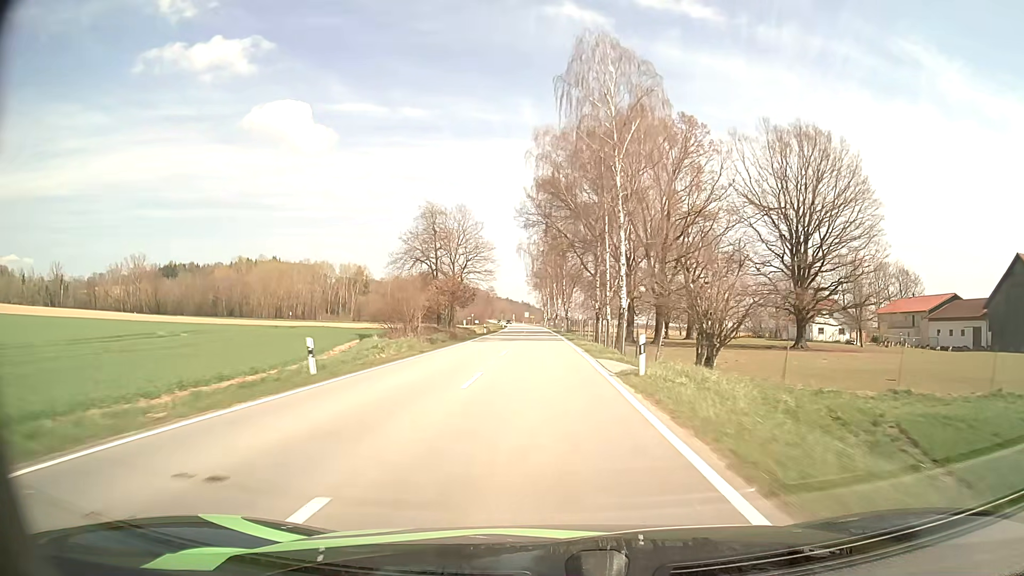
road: tertiary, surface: asphalt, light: Day
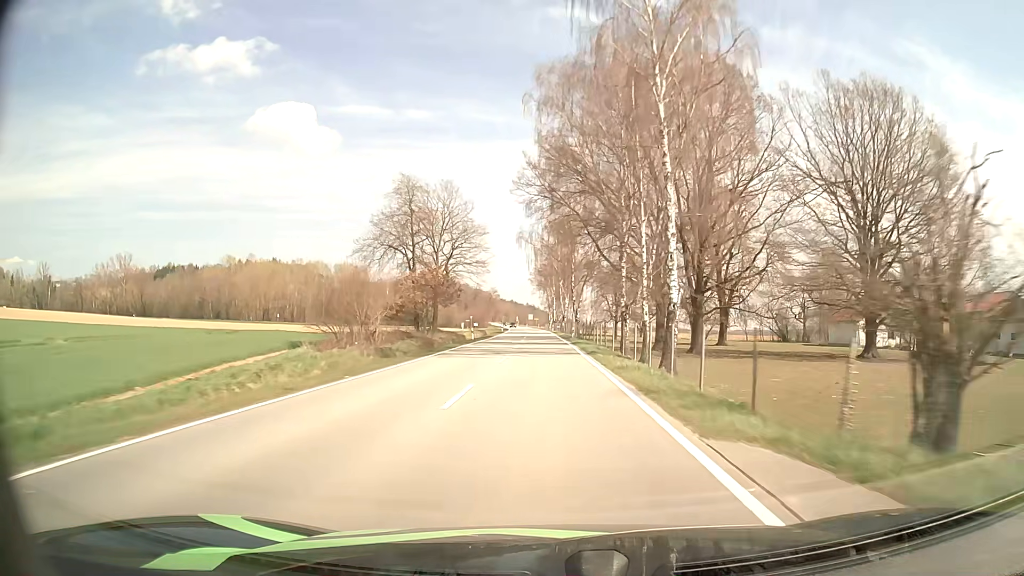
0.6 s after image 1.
(0.0, +15.6) m; 0°
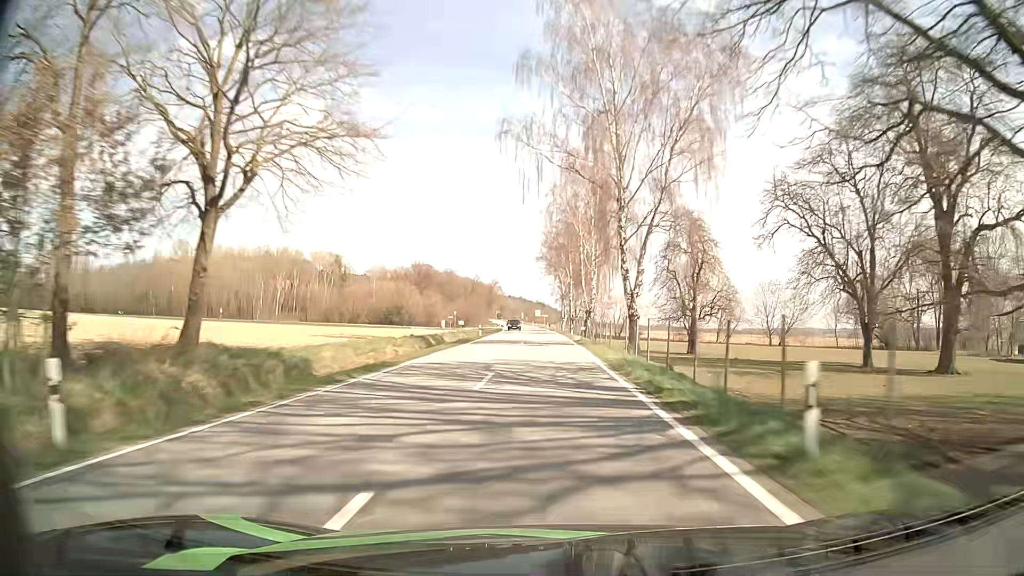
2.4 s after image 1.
(-0.4, +46.9) m; -1°
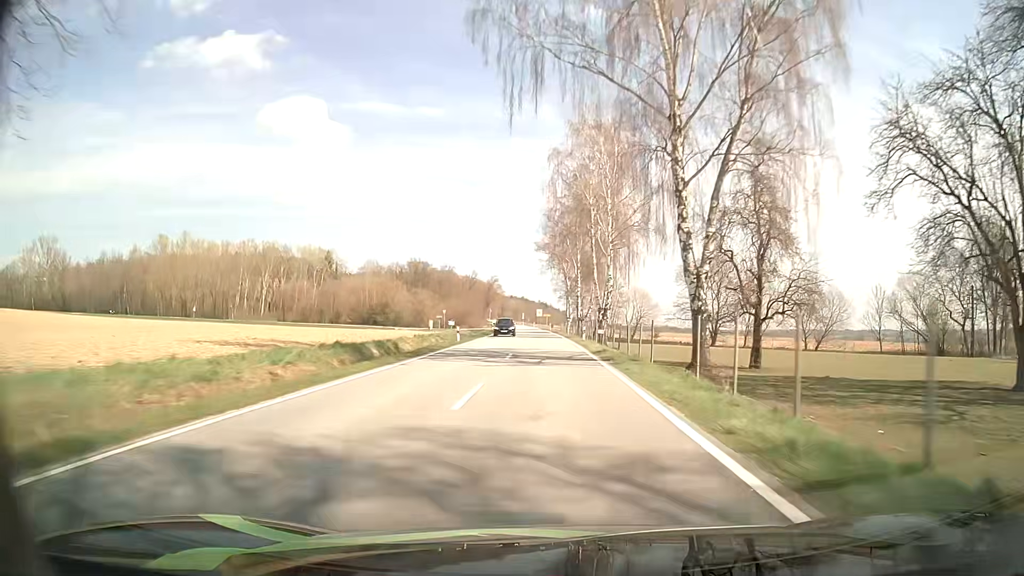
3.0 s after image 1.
(0.0, +15.6) m; 0°
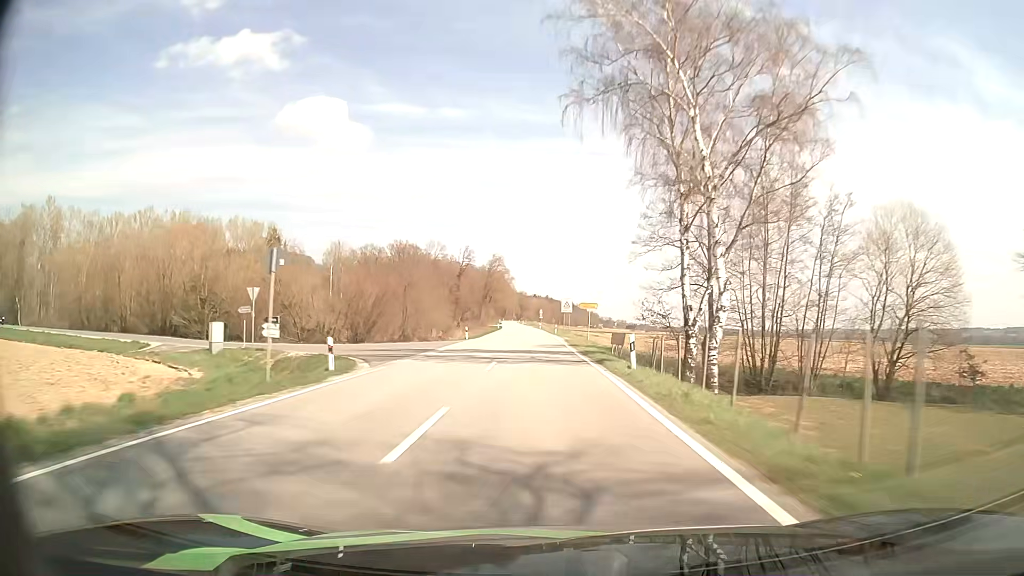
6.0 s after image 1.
(-1.0, +78.7) m; -2°
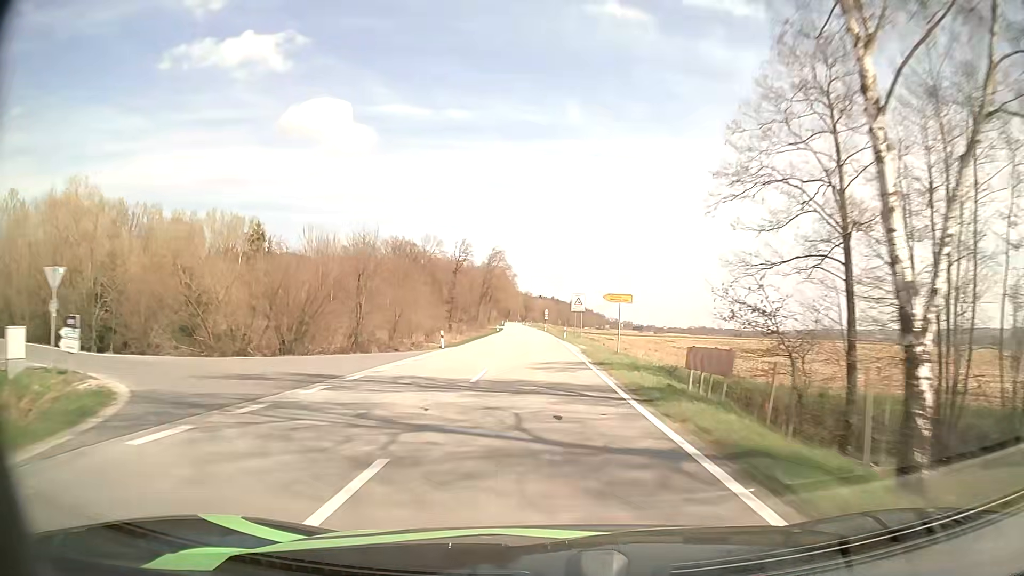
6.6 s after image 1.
(-0.1, +15.9) m; -1°
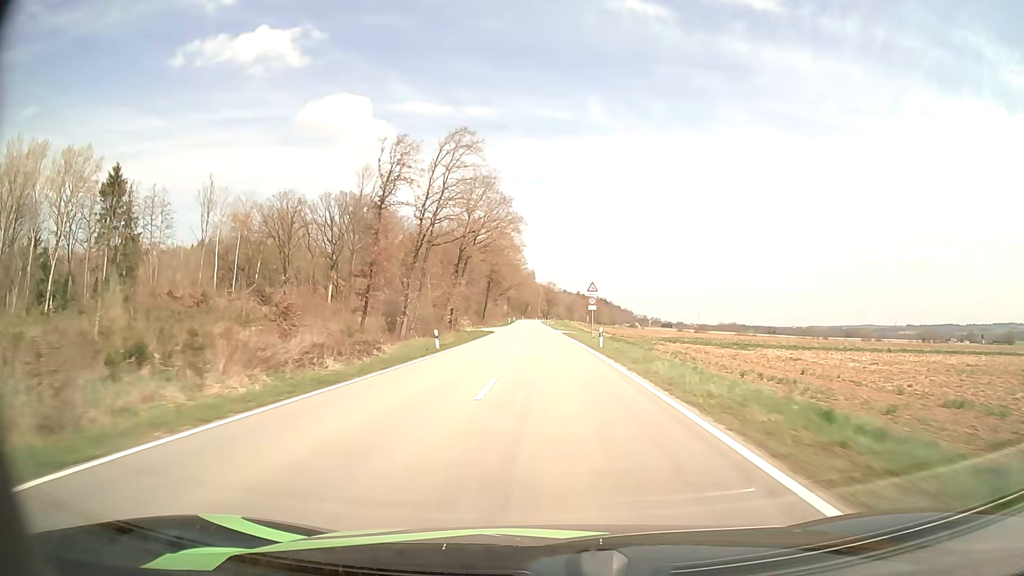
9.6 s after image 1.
(-1.7, +78.8) m; -2°
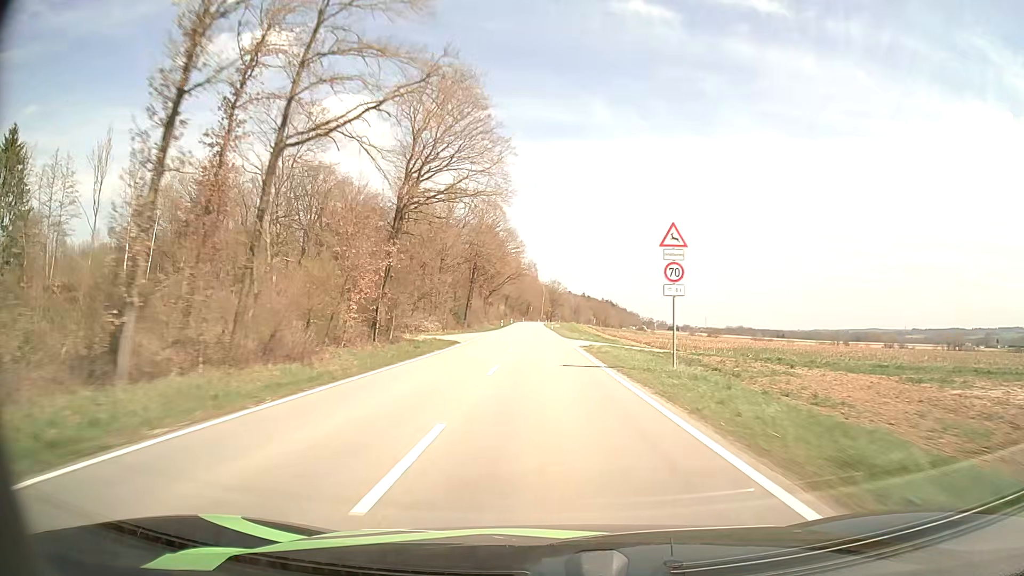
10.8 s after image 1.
(-0.1, +31.6) m; 0°
(0, +10) (0, +20) (0, +30) (0, +40) (0, +50) (-1, +60) (-1, +70) (-1, +80) (-1, +90) (-2, +100) m
